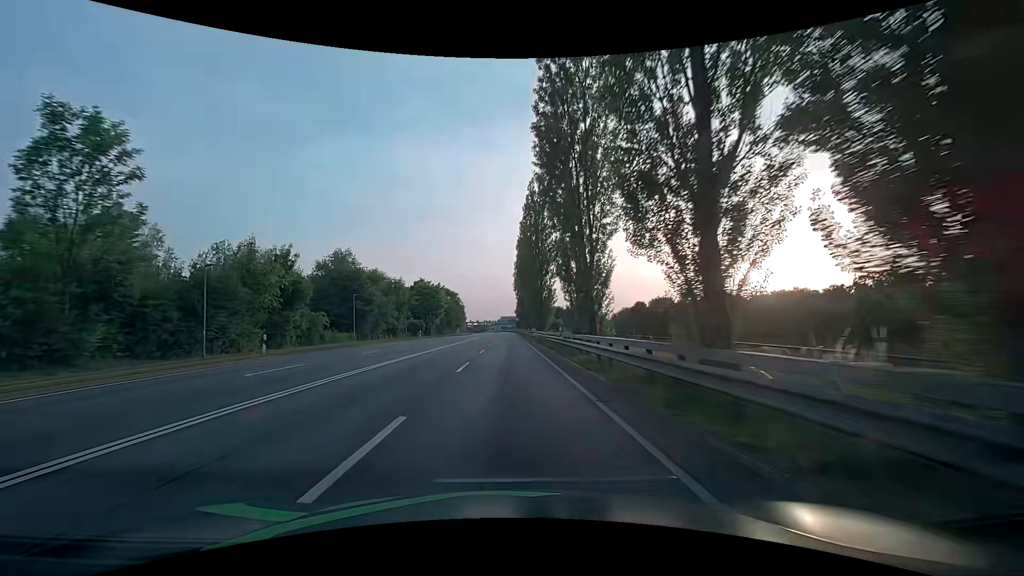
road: primary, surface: asphalt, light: Day
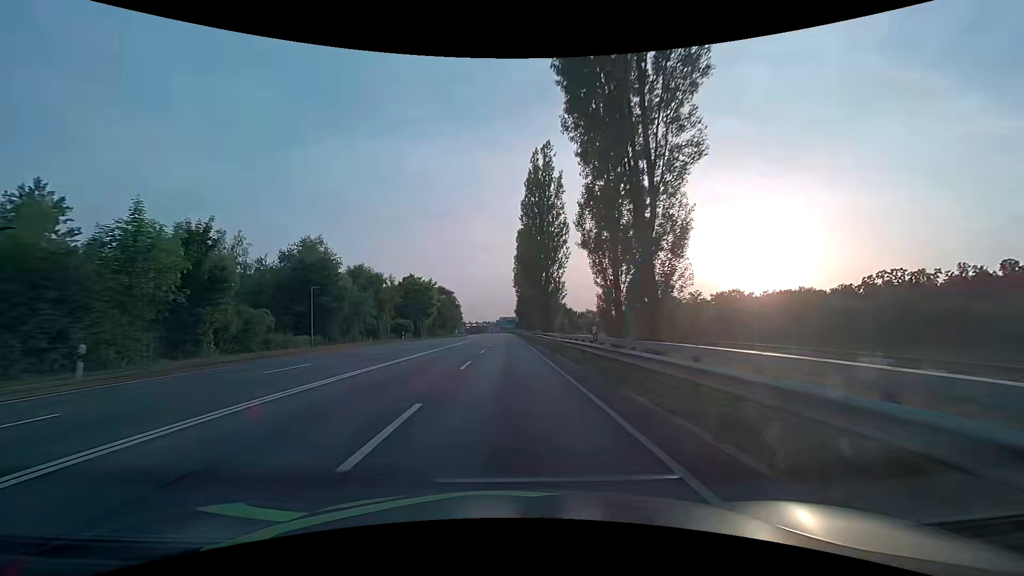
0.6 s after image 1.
(0.0, +10.7) m; -1°
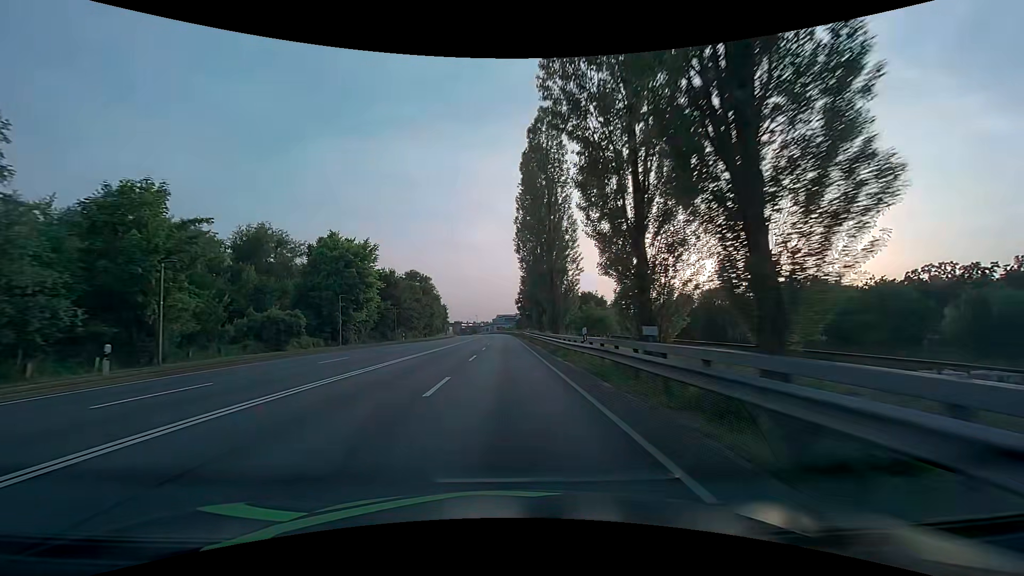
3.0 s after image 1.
(+0.5, +42.9) m; +1°
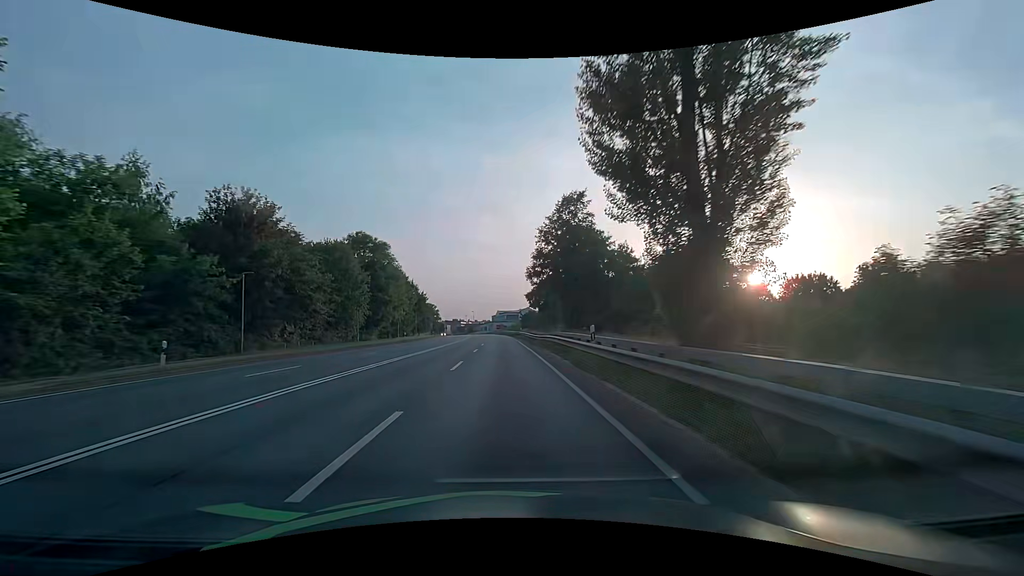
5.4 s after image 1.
(-0.1, +42.1) m; -1°
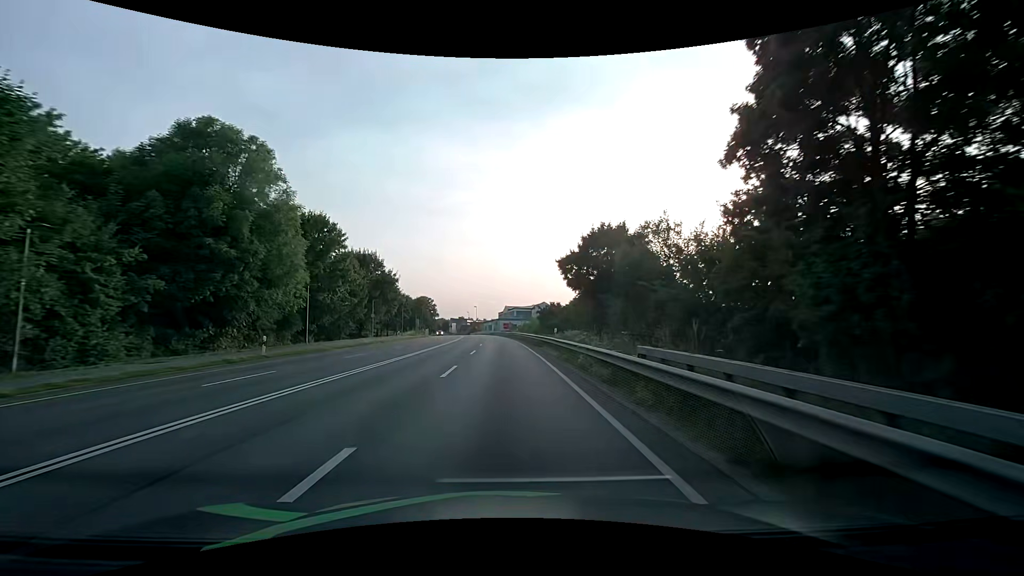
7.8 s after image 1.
(+0.1, +38.3) m; -1°
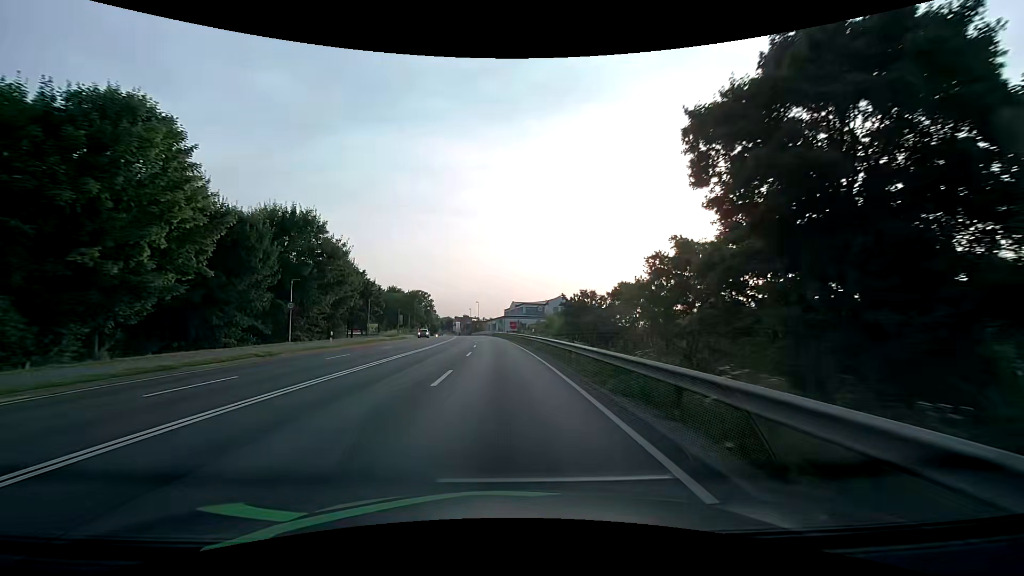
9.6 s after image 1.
(-0.1, +25.9) m; 0°
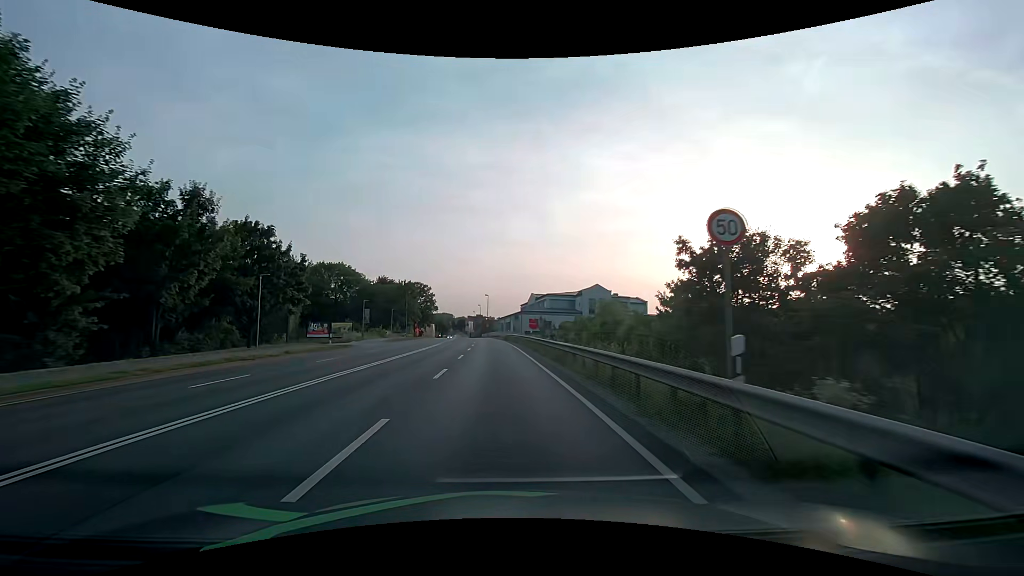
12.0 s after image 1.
(-0.6, +32.1) m; -2°
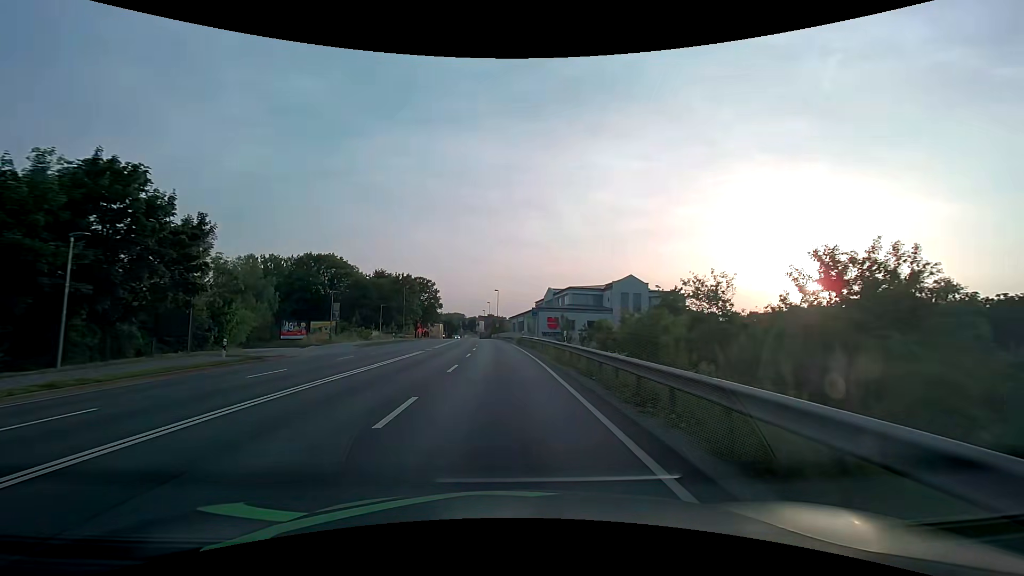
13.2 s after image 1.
(-0.1, +15.6) m; -1°
(0, +10) (0, +20) (-1, +30) (-1, +40) (-1, +50) (-2, +60) (-3, +70) (-4, +80) (-5, +90) (-7, +100) m
